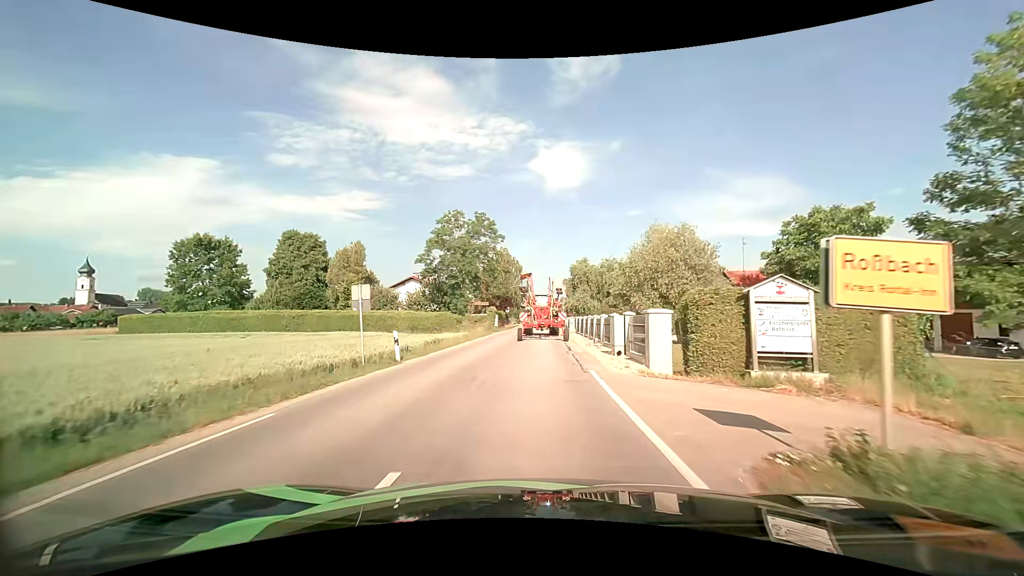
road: secondary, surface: asphalt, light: Day
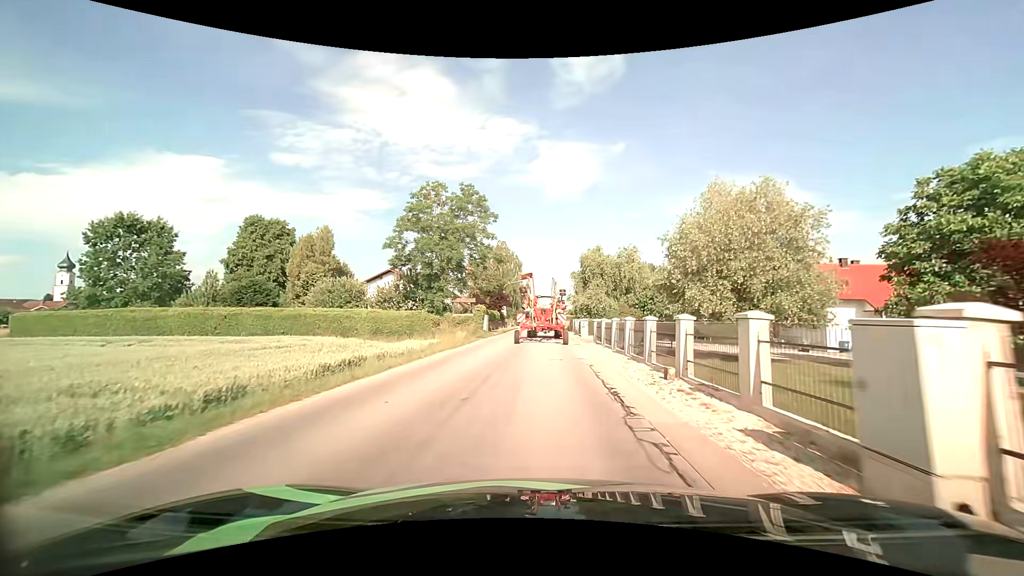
(0.0, +13.1) m; 0°
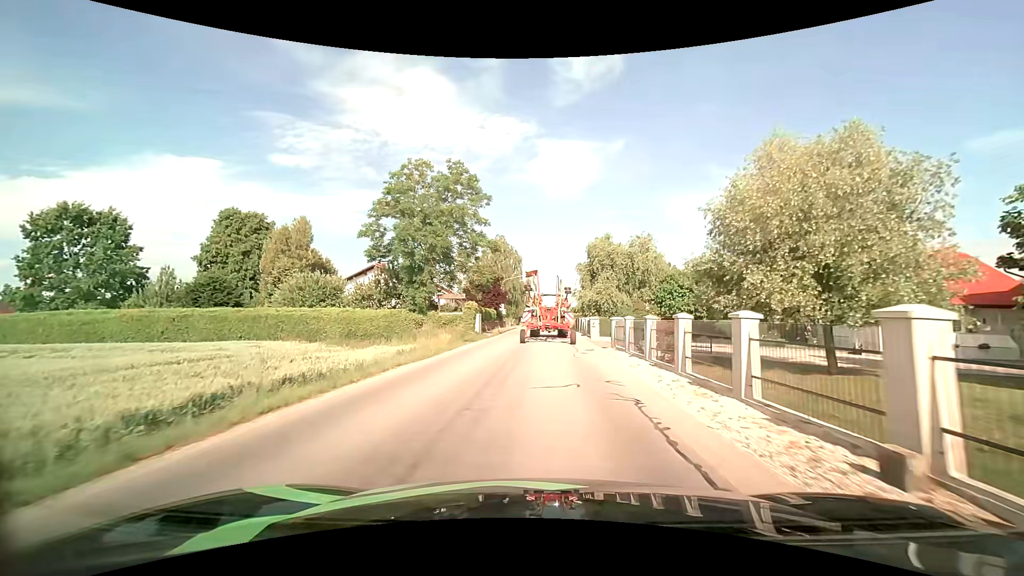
(0.0, +6.6) m; -1°
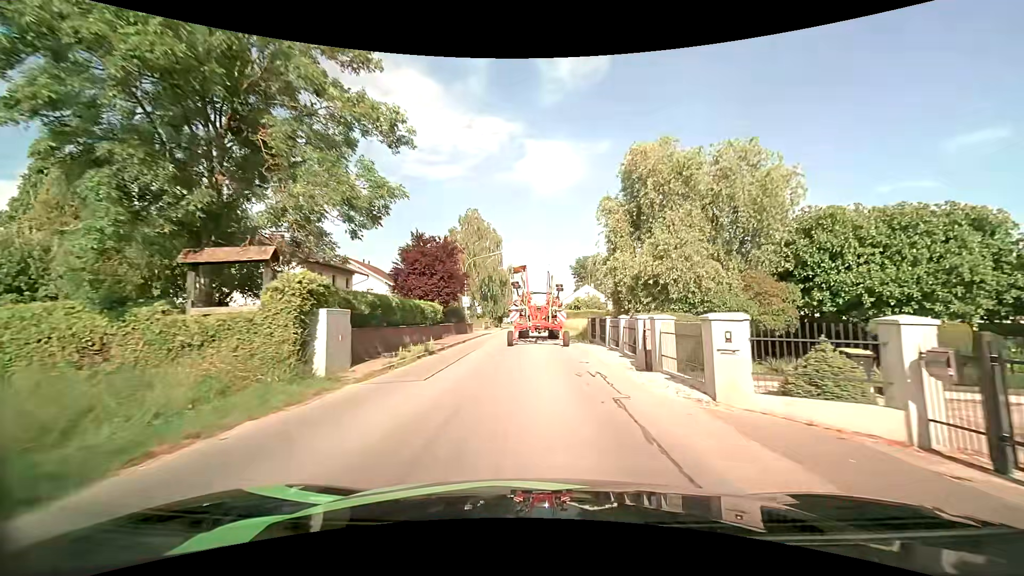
(+0.4, +25.5) m; +2°
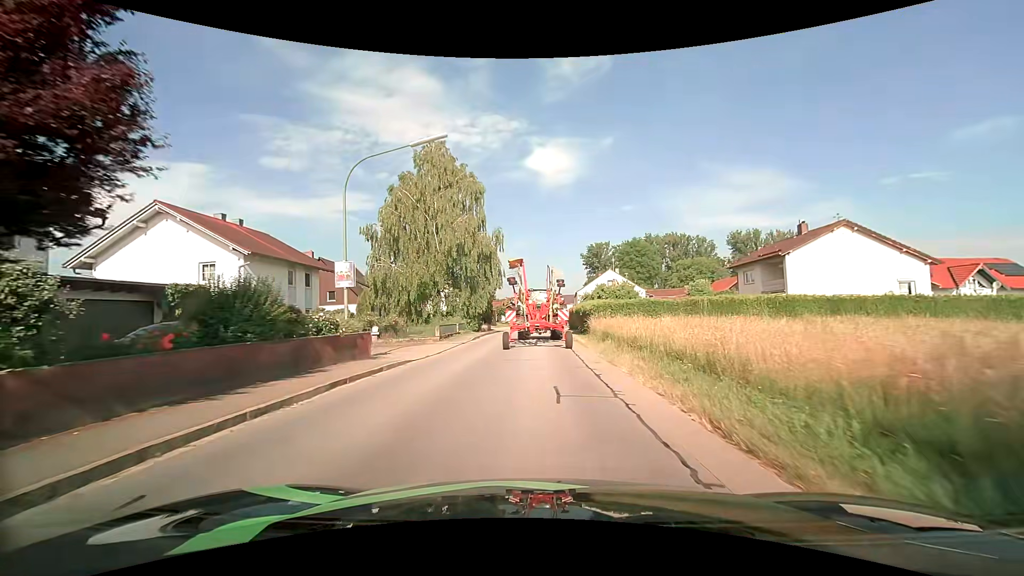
(-0.3, +30.2) m; -1°
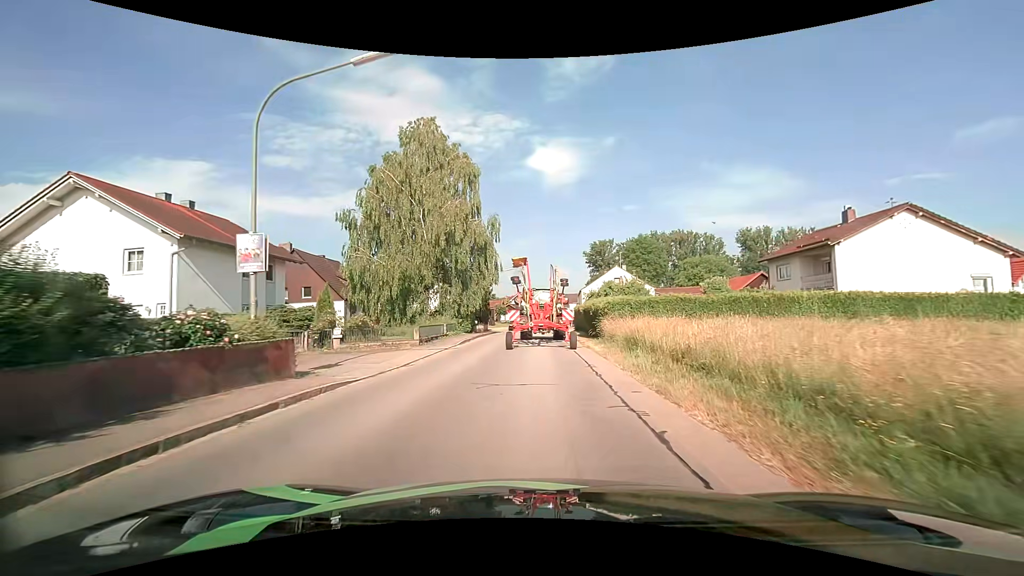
(0.0, +5.6) m; 0°
(0, +10) (0, +20) (0, +30) (0, +40) (0, +50) (0, +60) (0, +70) (0, +80) (+1, +90) (+2, +100) m
